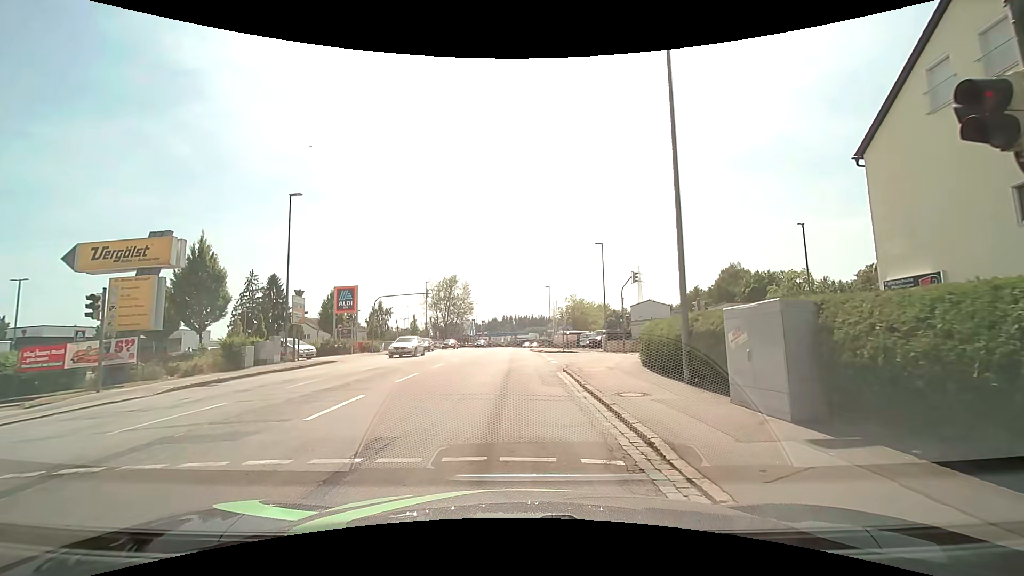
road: tertiary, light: Day
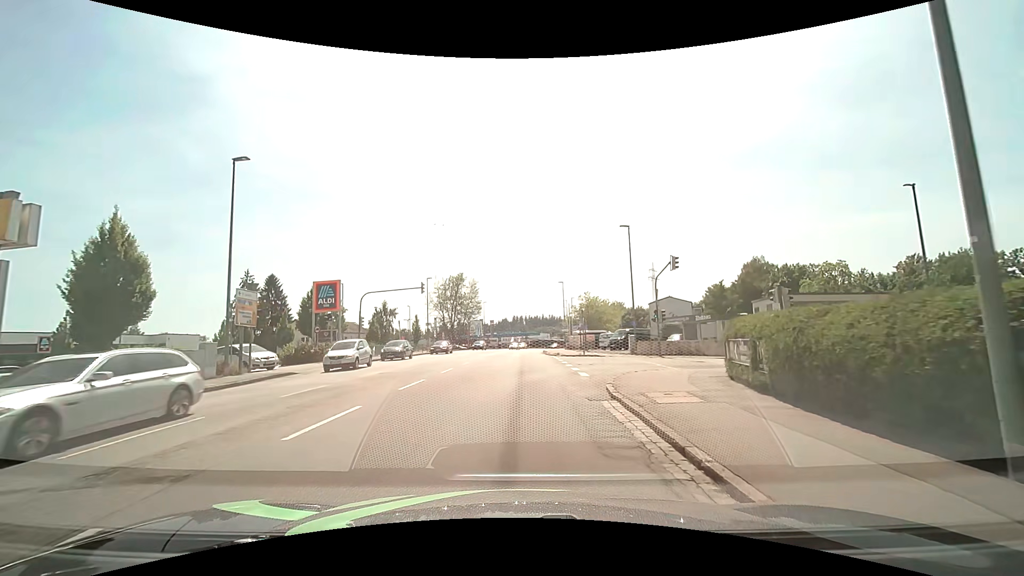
(-0.2, +7.5) m; -3°
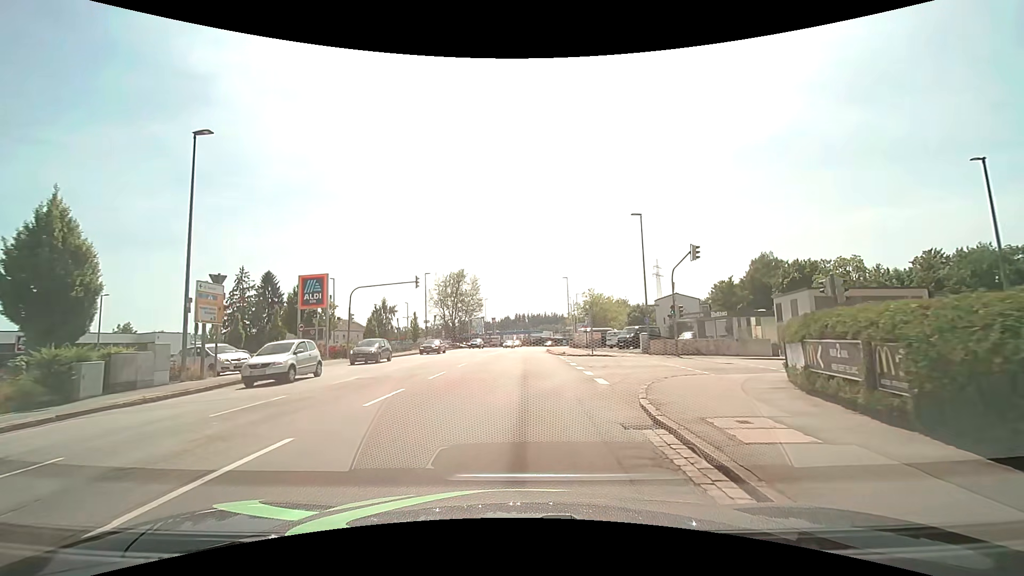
(0.0, +3.2) m; 0°
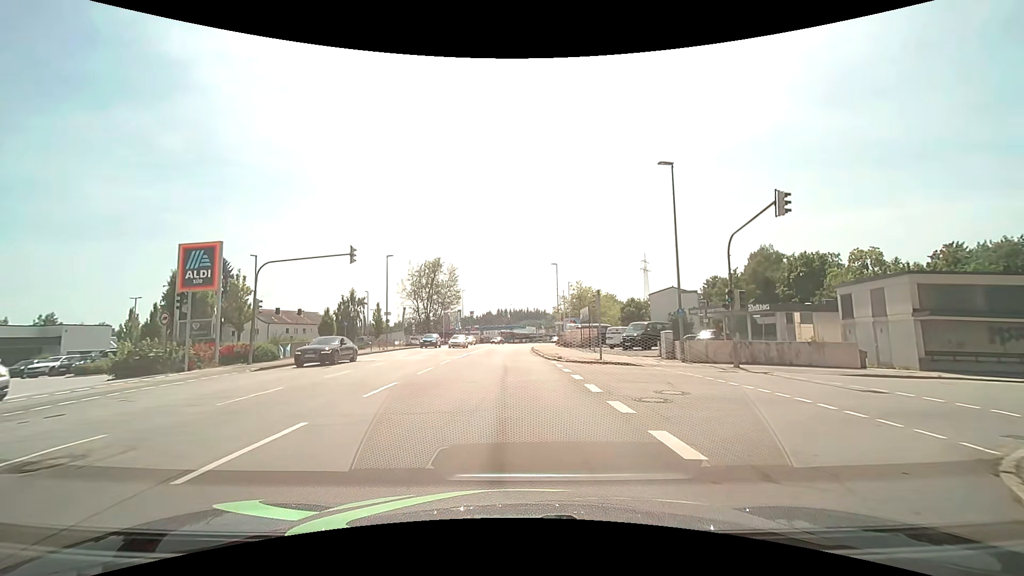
(+0.2, +11.0) m; +2°
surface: asphalt
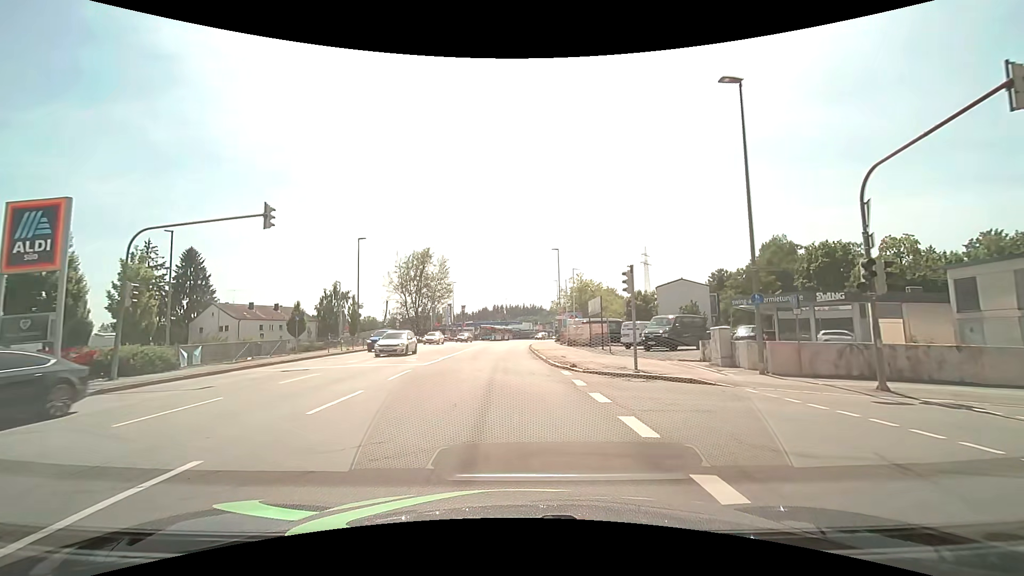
(+0.1, +8.4) m; +1°
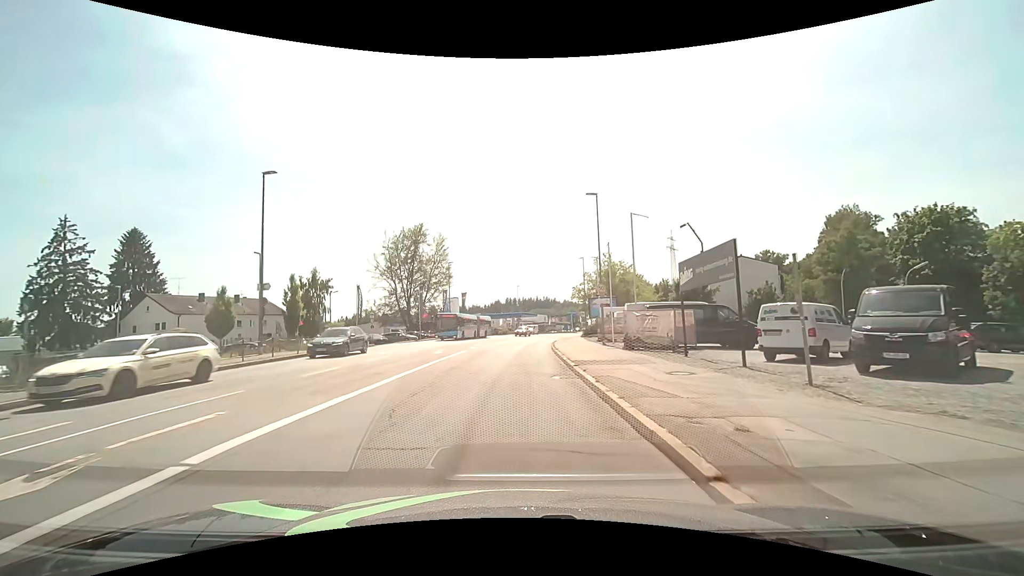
(-0.1, +19.5) m; -2°
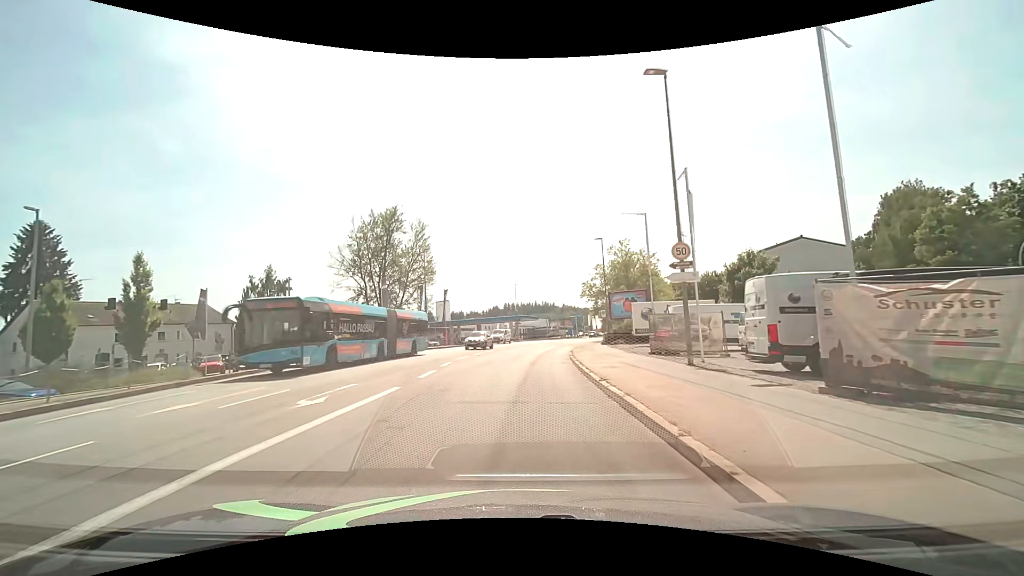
(+0.1, +16.5) m; +1°
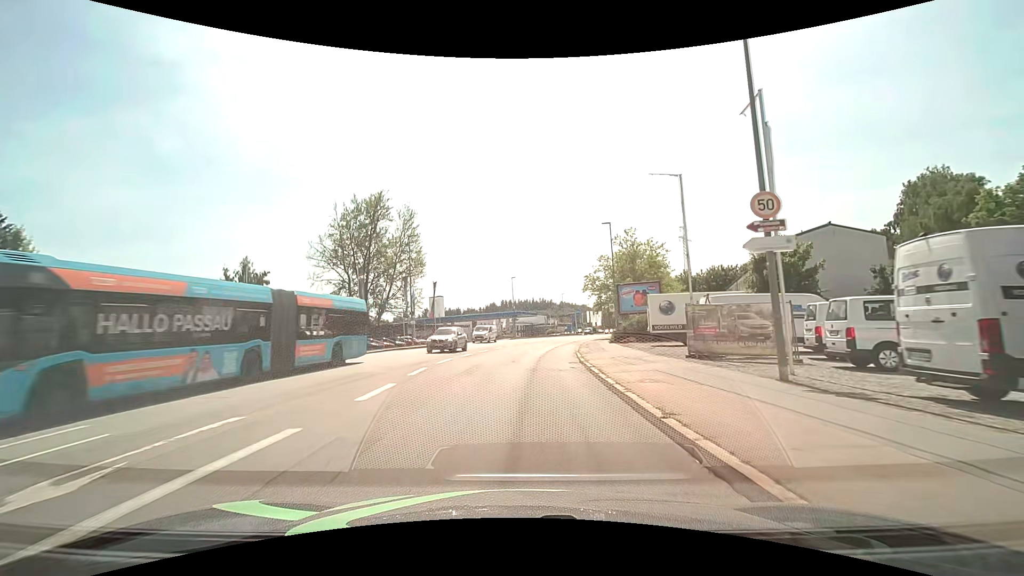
(-0.1, +5.9) m; 0°
(0, +10) (0, +20) (+1, +30) (+2, +40) (+3, +50) (+5, +60) (+7, +69) (+10, +79) (+13, +89) (+16, +98) m
